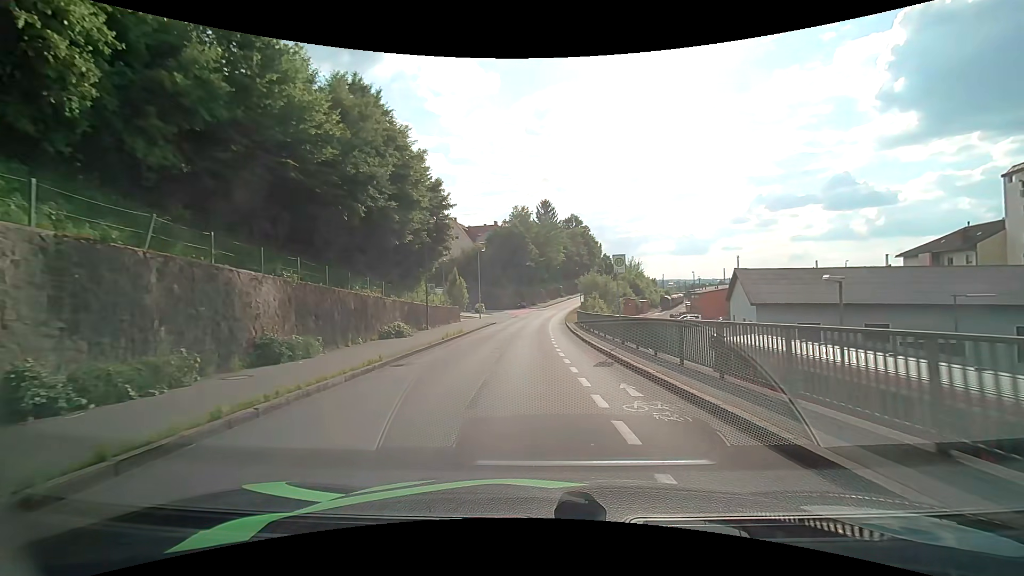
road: residential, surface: asphalt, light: Day
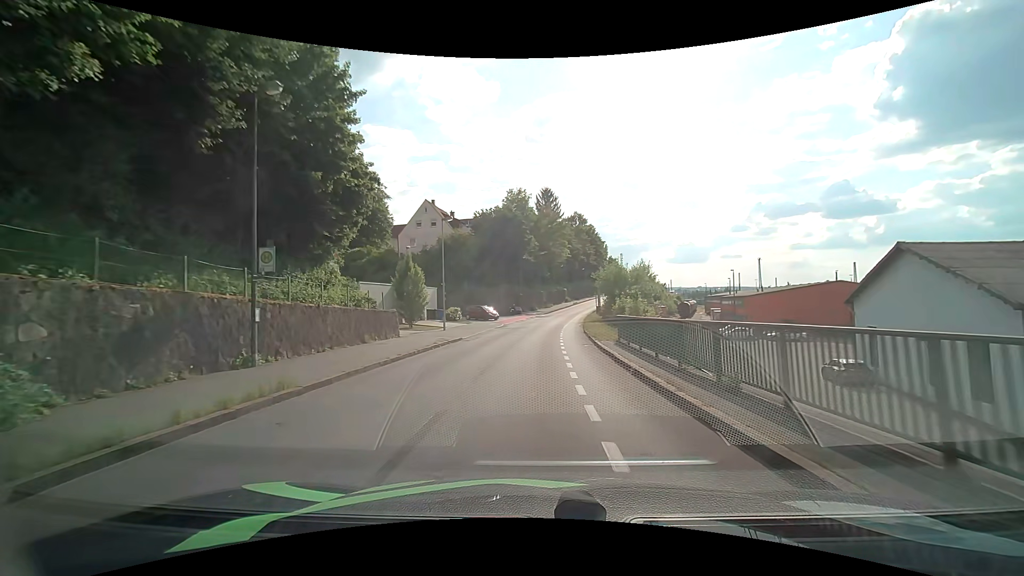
(+0.1, +21.5) m; 0°
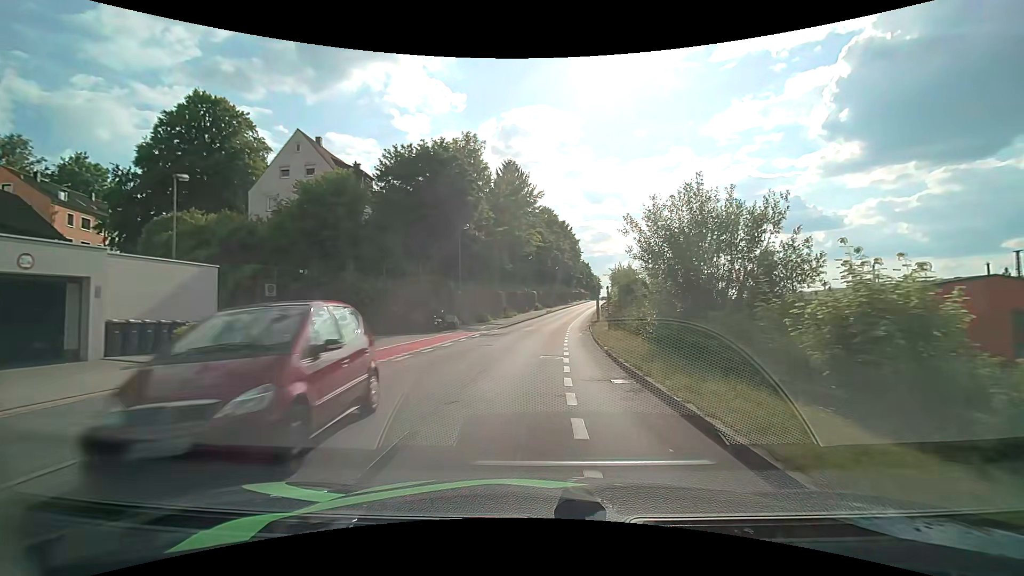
(+0.9, +31.2) m; +4°
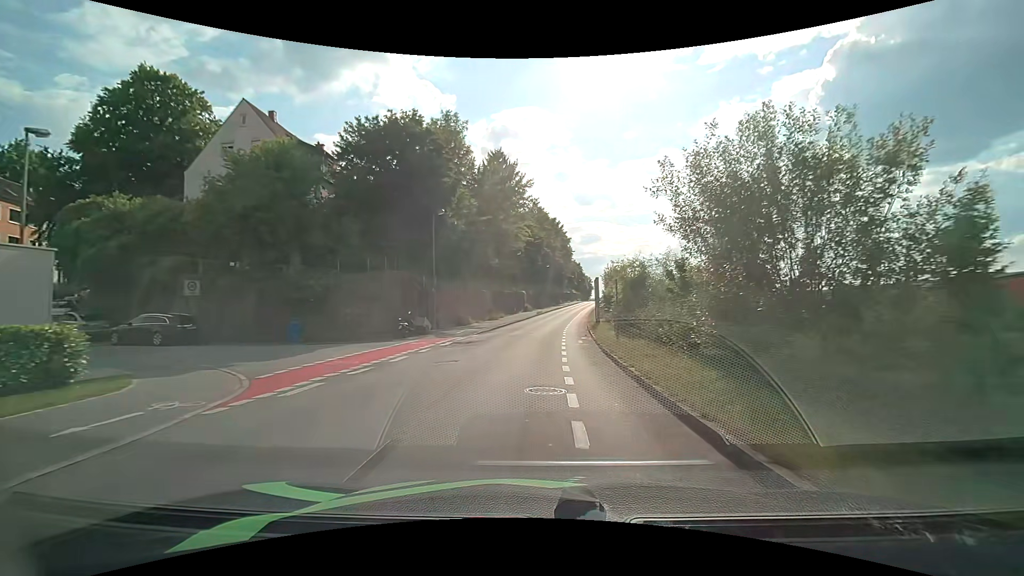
(+0.1, +6.3) m; +1°
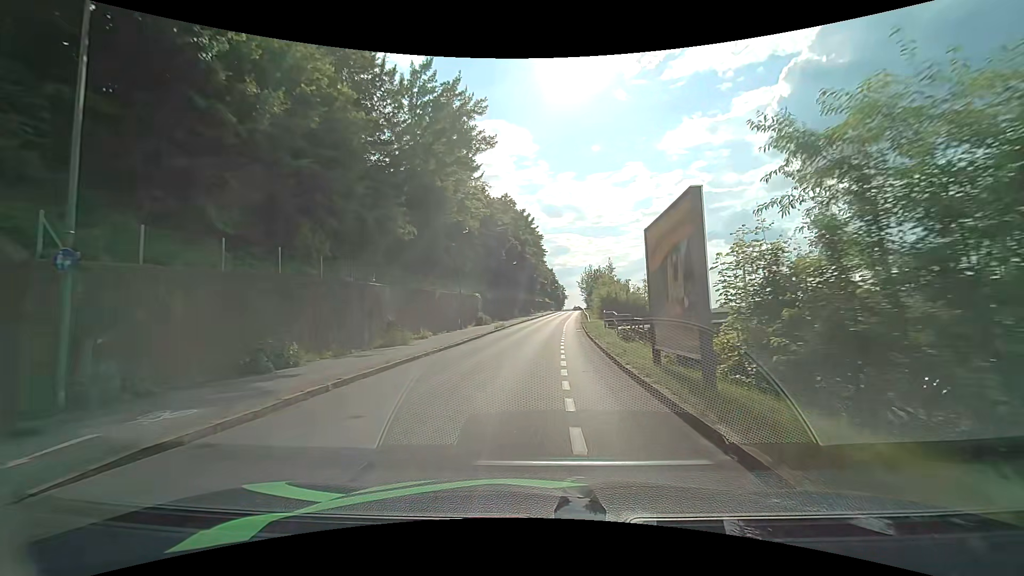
(+0.8, +24.5) m; +4°
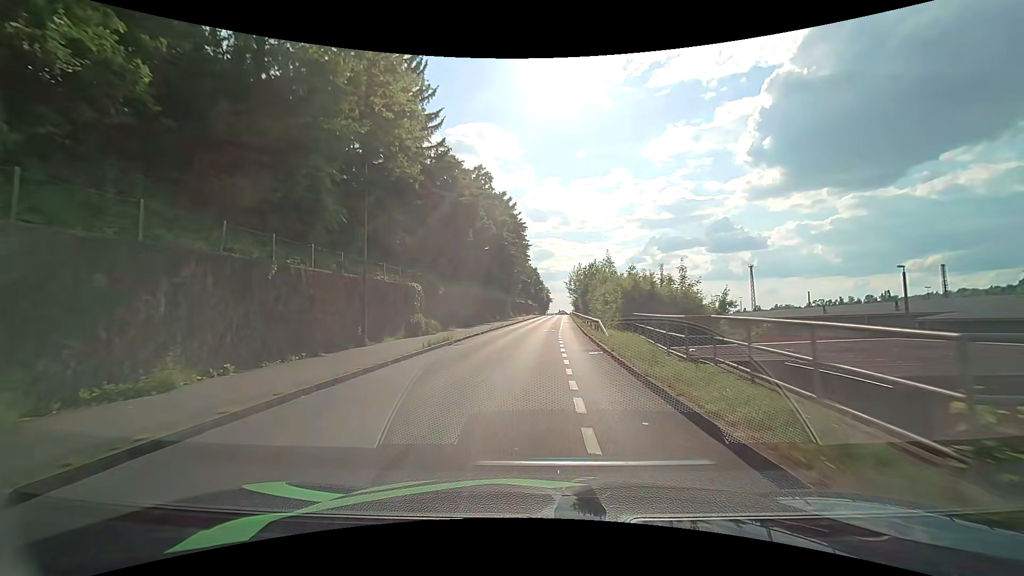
(+0.2, +18.3) m; +2°
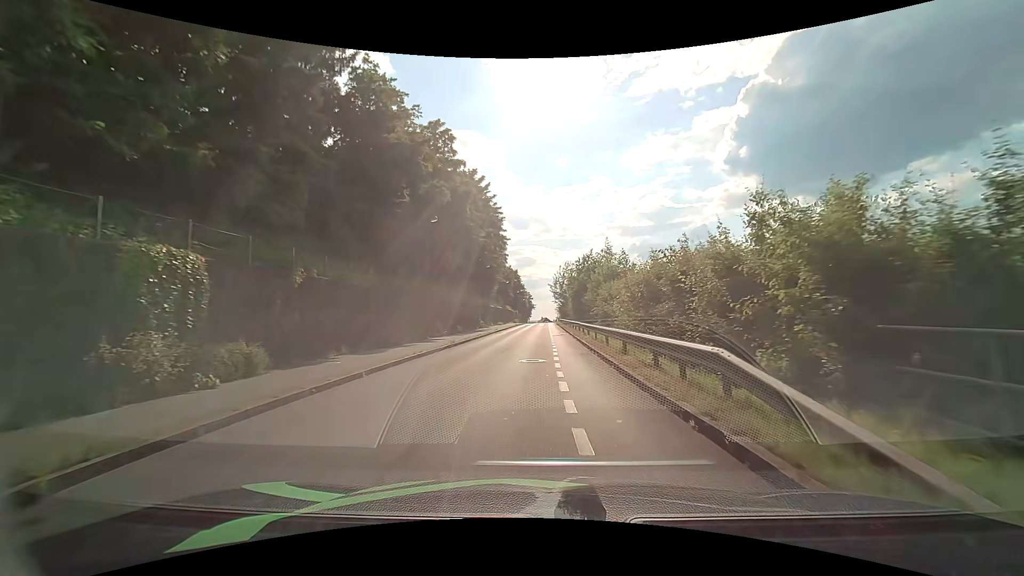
(+0.3, +18.2) m; +1°
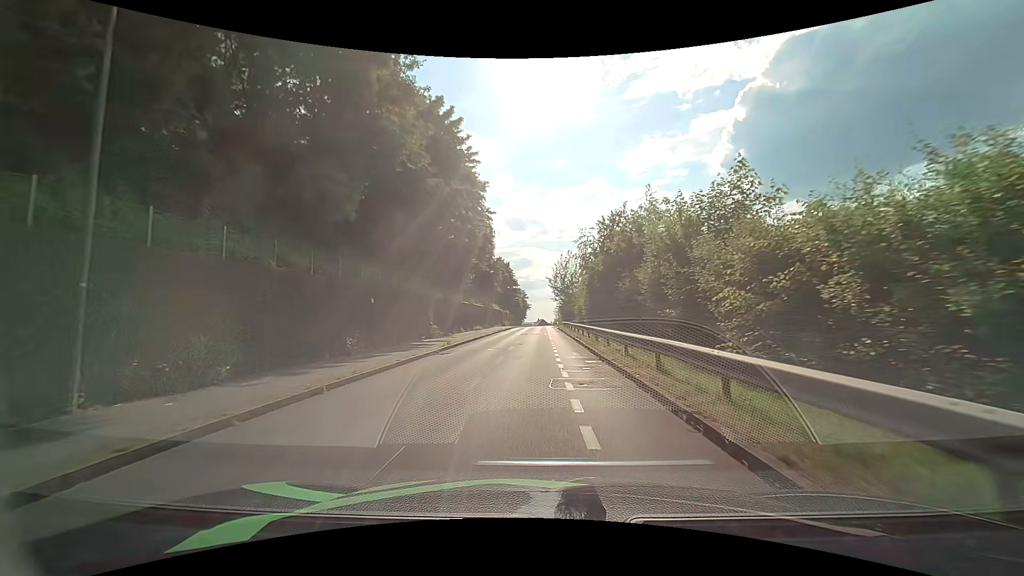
(+0.4, +24.1) m; +1°
(0, +10) (0, +20) (0, +30) (0, +40) (0, +50) (+1, +60) (+1, +70) (+1, +80) (+1, +90) (+1, +100) m
